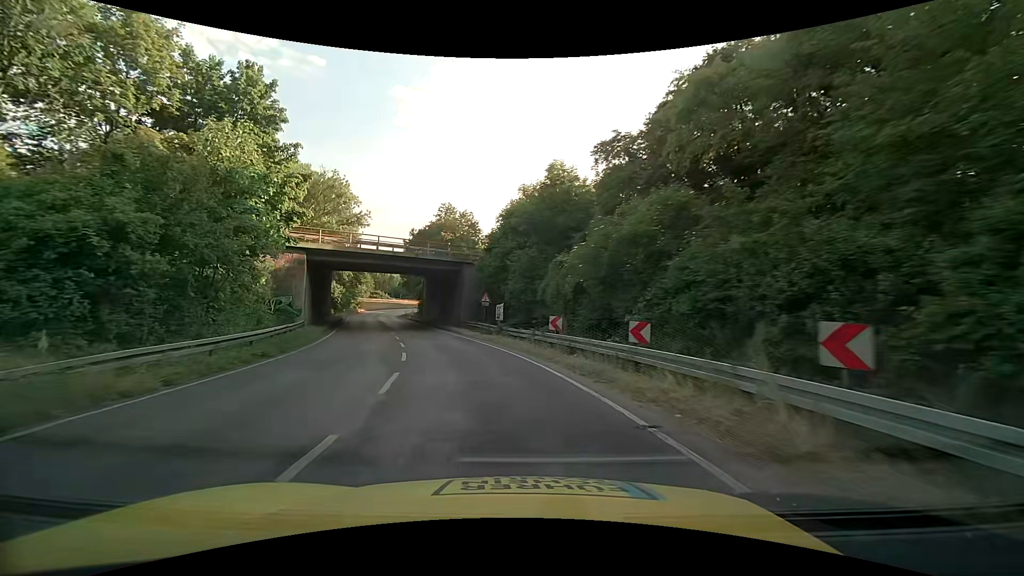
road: trunk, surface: asphalt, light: Day
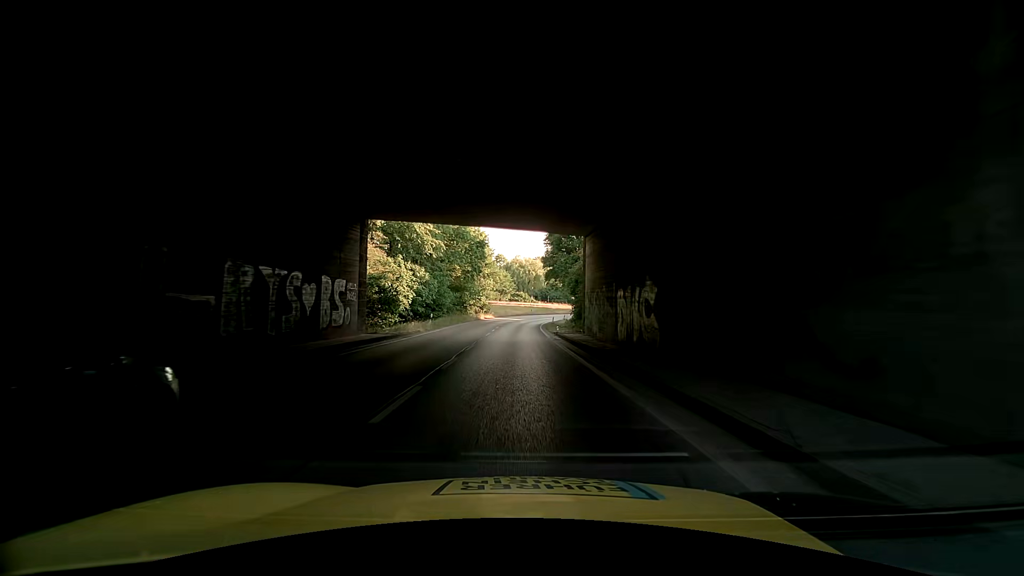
(-8.2, +38.3) m; -18°
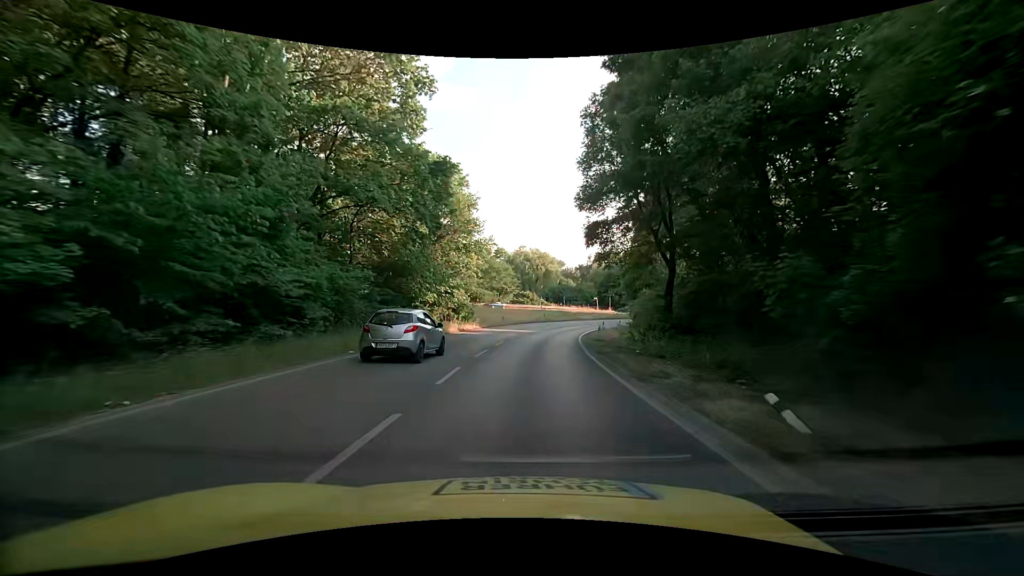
(-0.6, +32.3) m; -2°
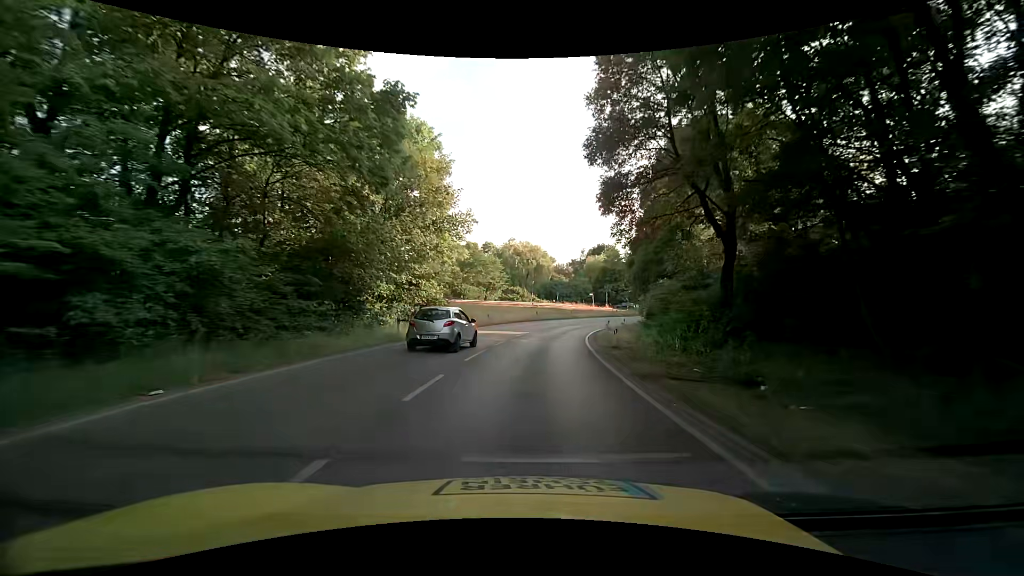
(+0.3, +8.2) m; +2°
